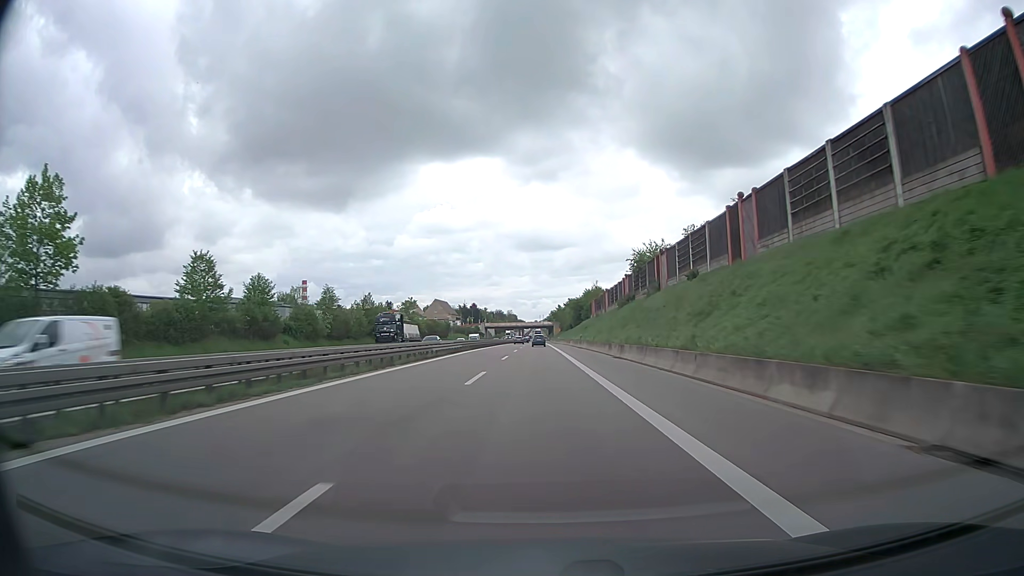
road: trunk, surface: asphalt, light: Day
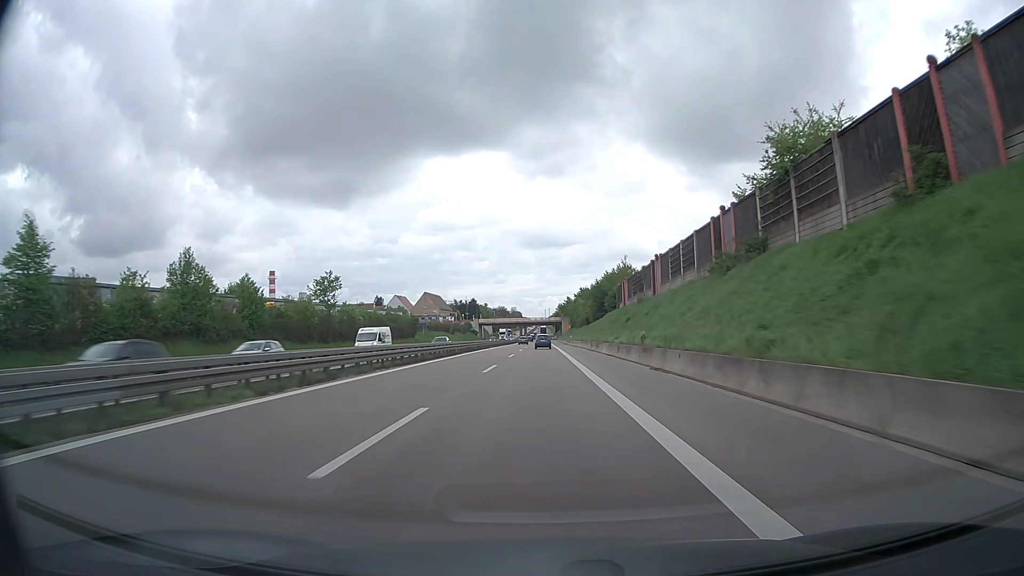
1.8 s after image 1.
(-0.2, +47.9) m; 0°
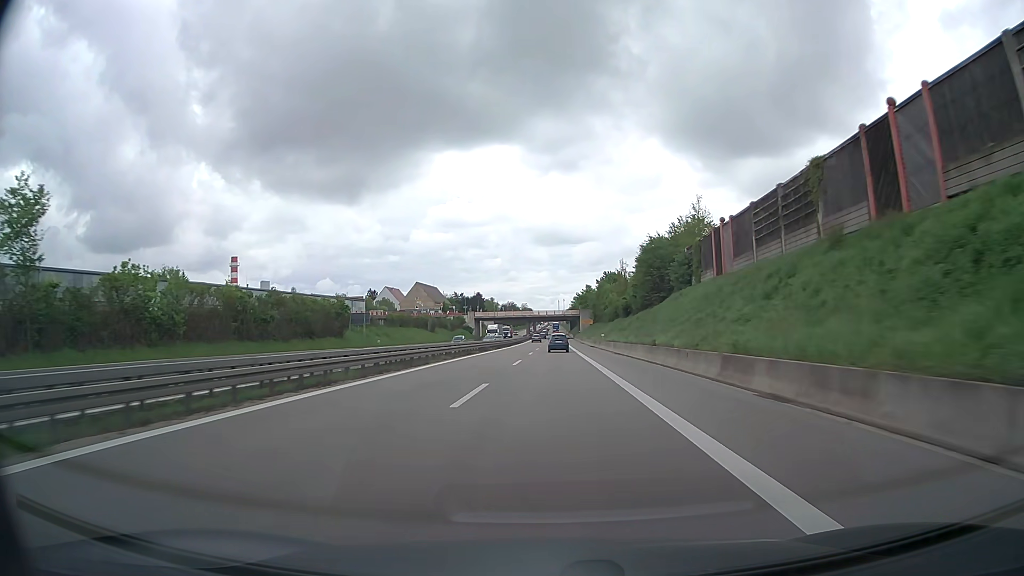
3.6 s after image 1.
(-0.3, +48.0) m; -1°
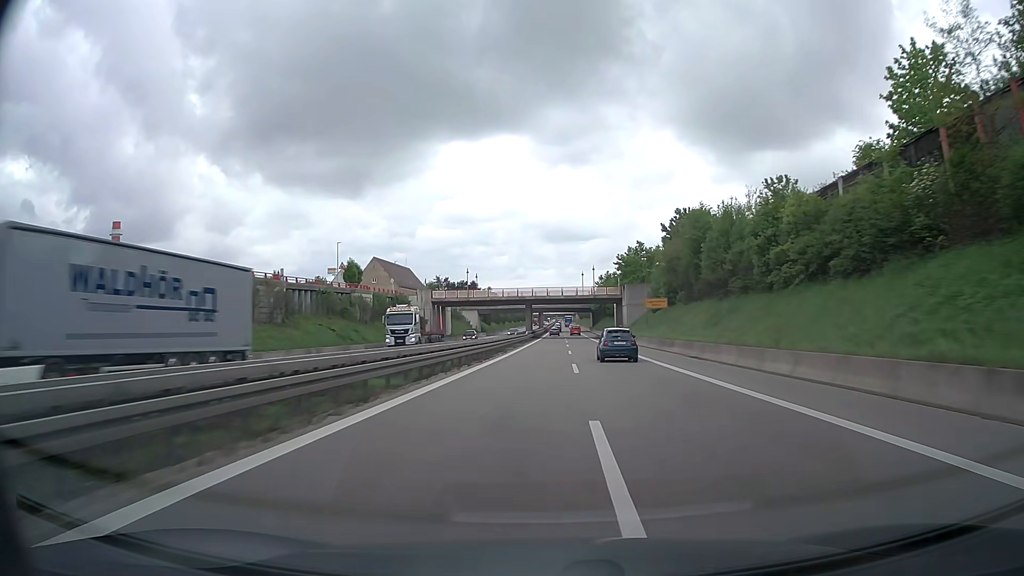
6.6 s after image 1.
(-1.1, +80.5) m; -1°
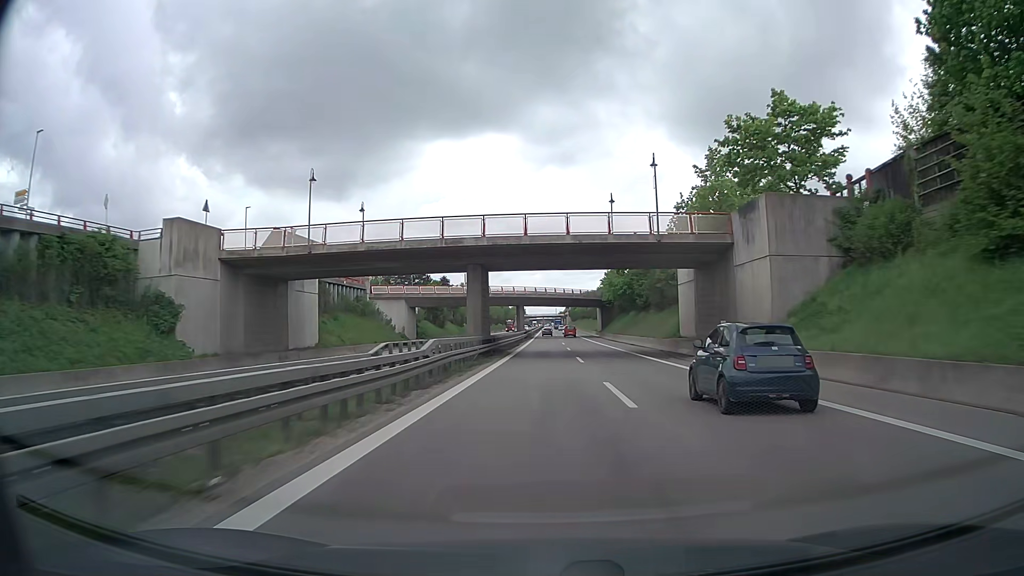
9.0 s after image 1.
(+0.7, +64.4) m; +1°
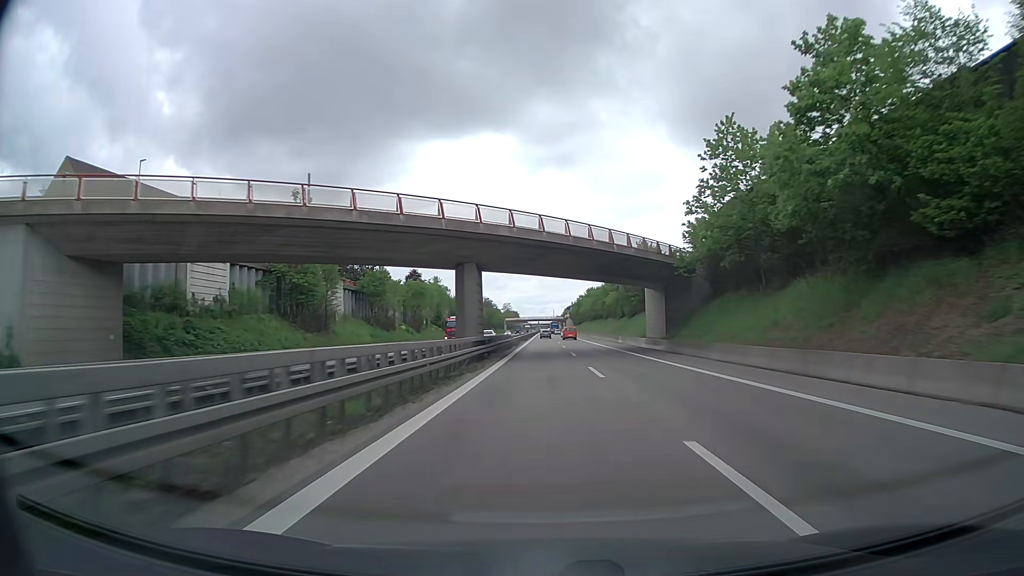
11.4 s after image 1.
(0.0, +64.0) m; 0°
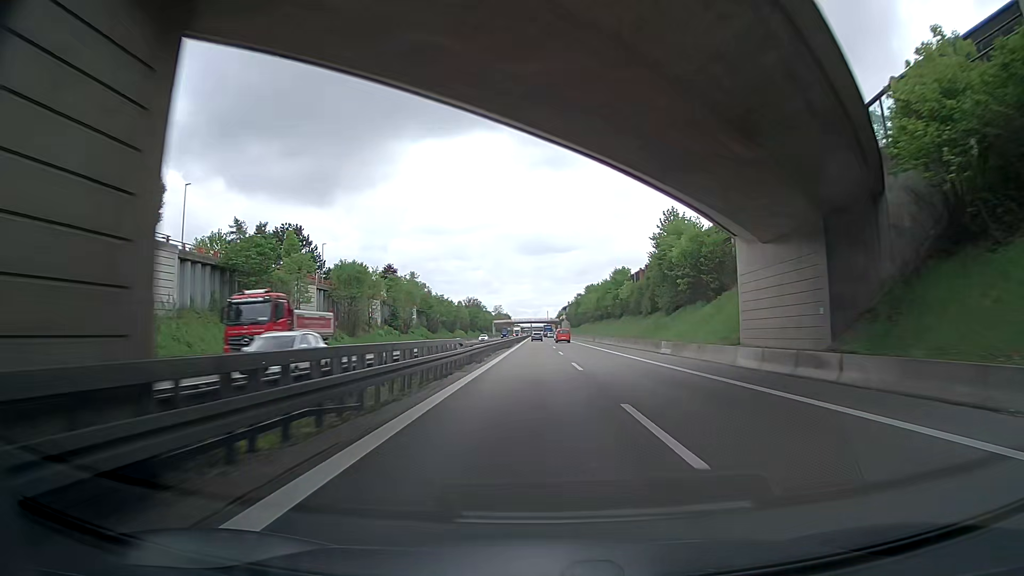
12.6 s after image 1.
(+0.2, +31.7) m; +1°
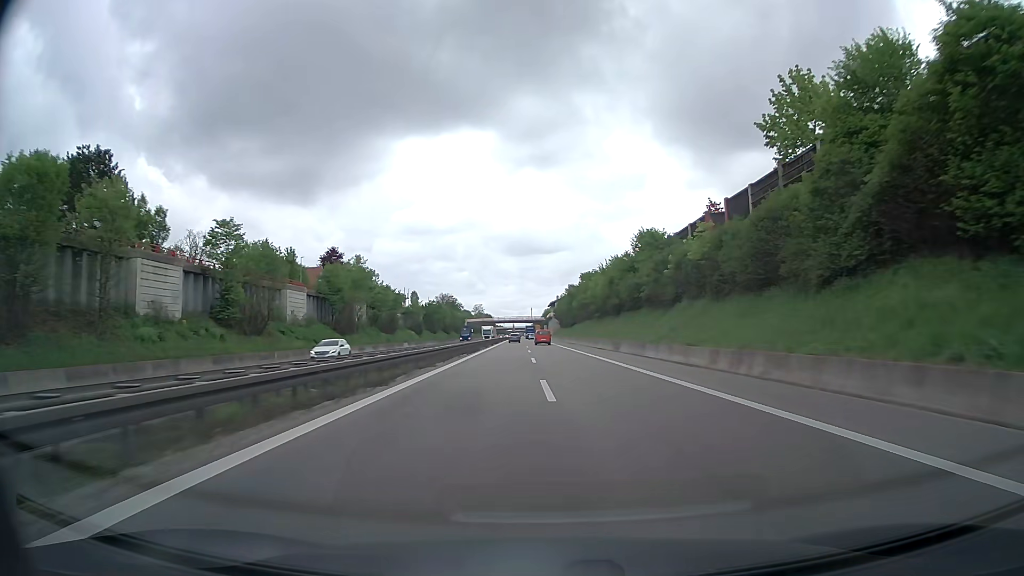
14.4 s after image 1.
(+0.1, +47.4) m; +1°
(0, +10) (0, +20) (0, +30) (0, +40) (0, +50) (0, +60) (0, +70) (-1, +80) (-1, +90) (-1, +100) m
